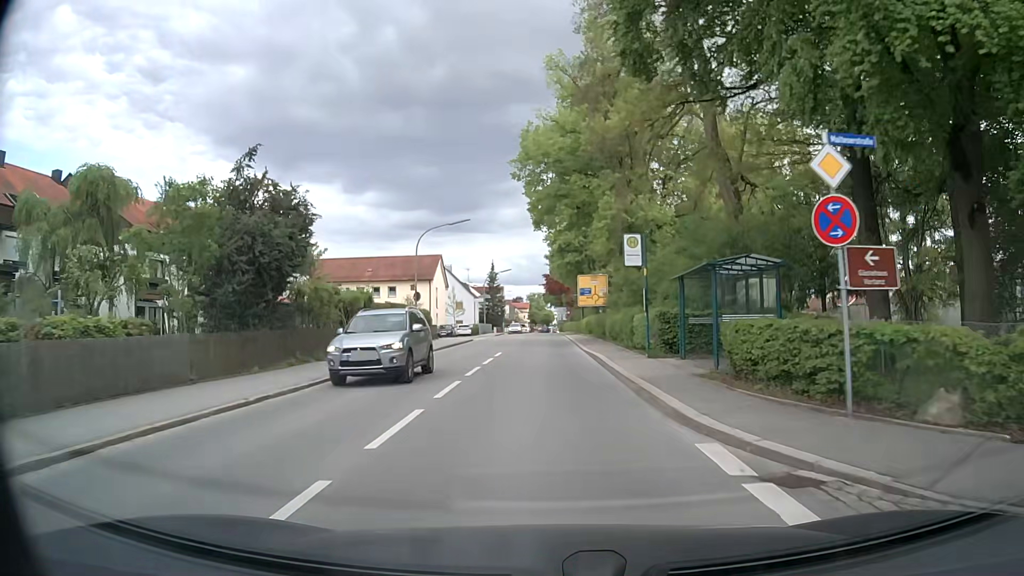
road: secondary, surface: asphalt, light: Day
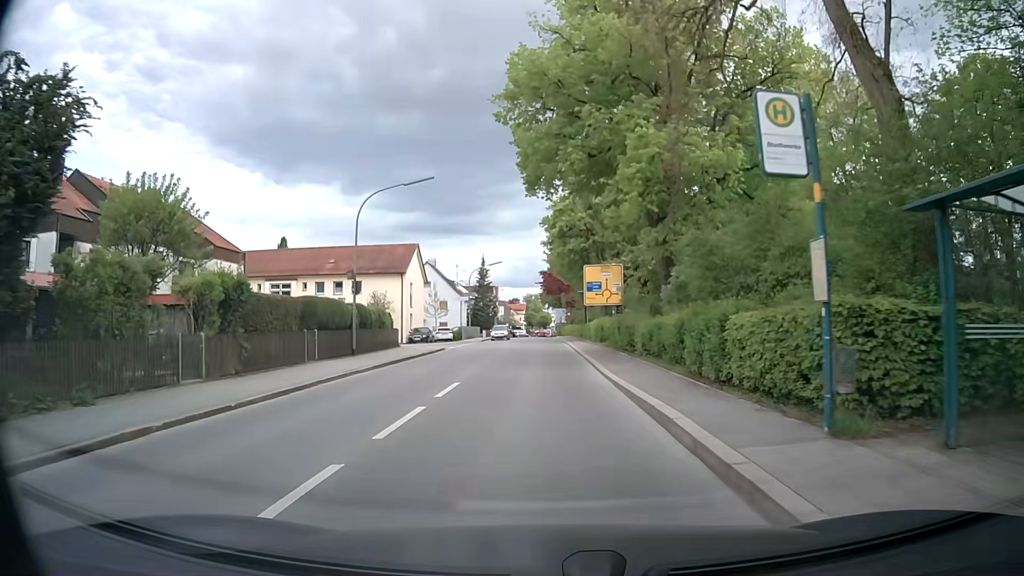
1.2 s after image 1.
(0.0, +12.8) m; 0°
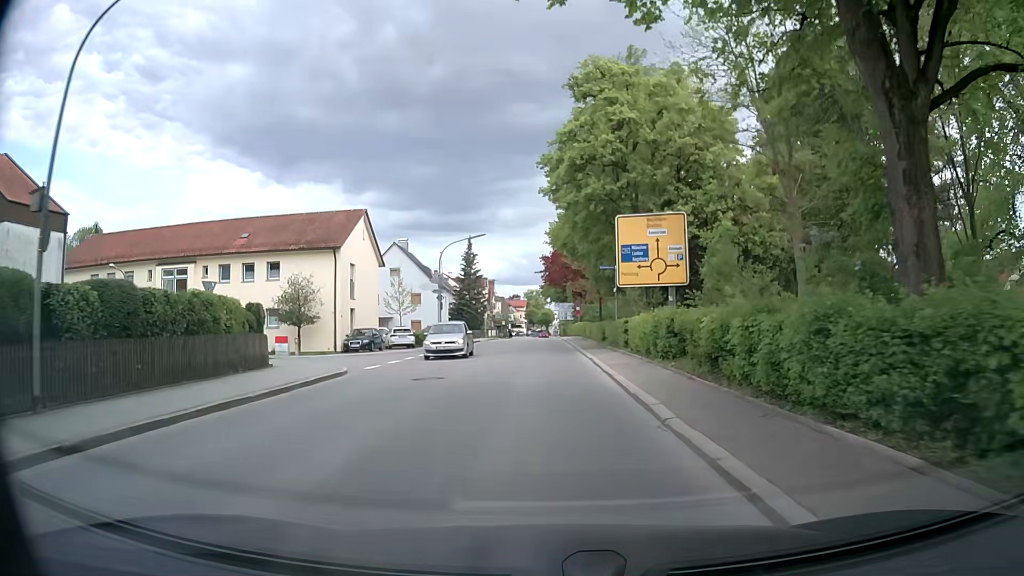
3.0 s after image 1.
(-0.1, +19.5) m; 0°
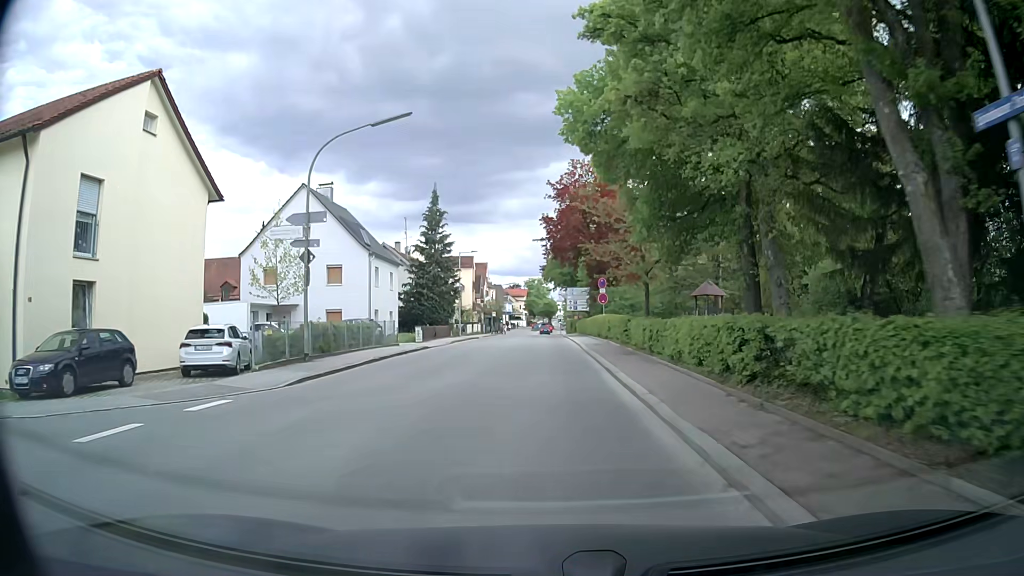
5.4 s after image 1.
(-0.1, +26.9) m; 0°
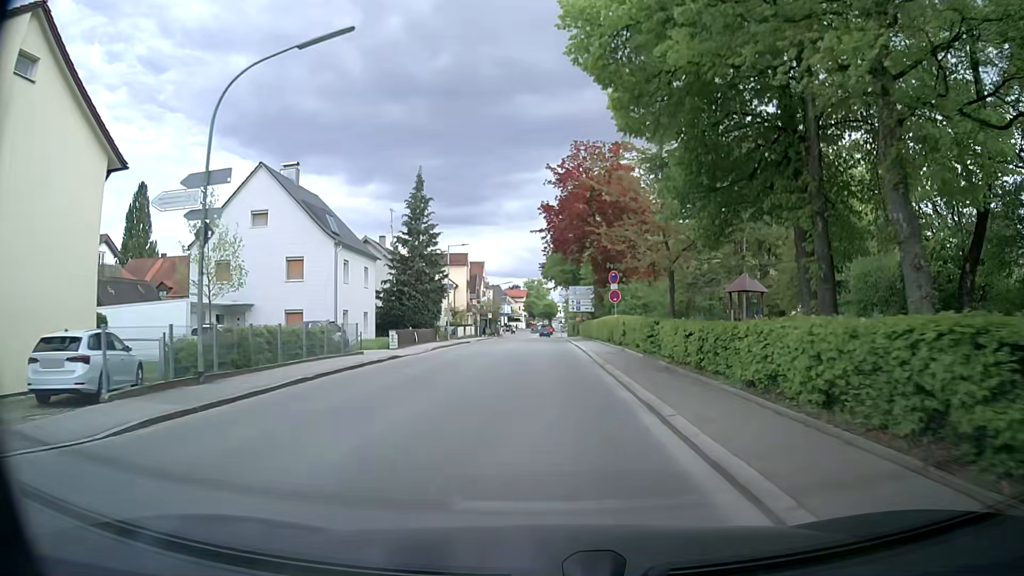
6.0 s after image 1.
(0.0, +6.7) m; 0°
